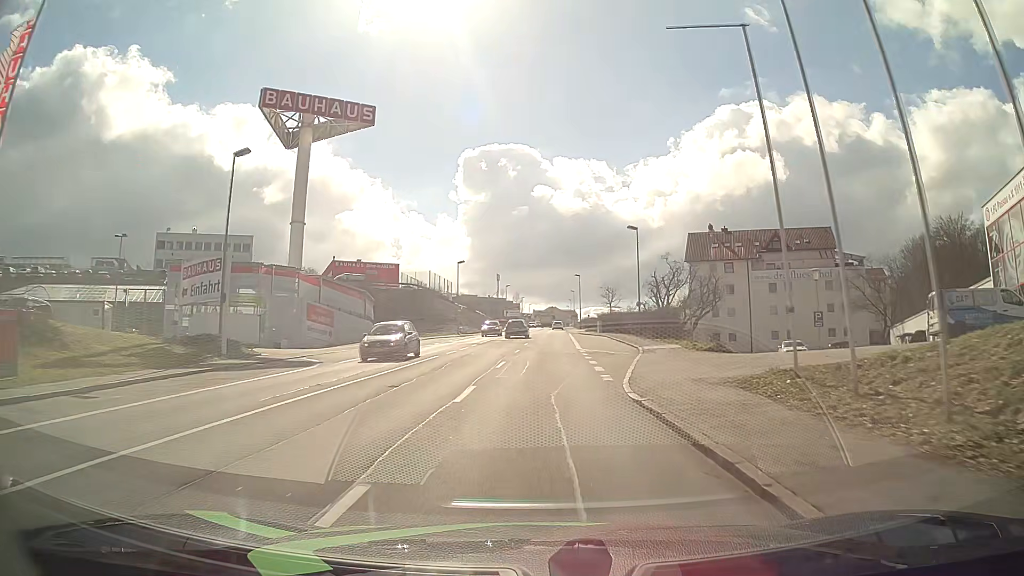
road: tertiary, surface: asphalt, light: Day
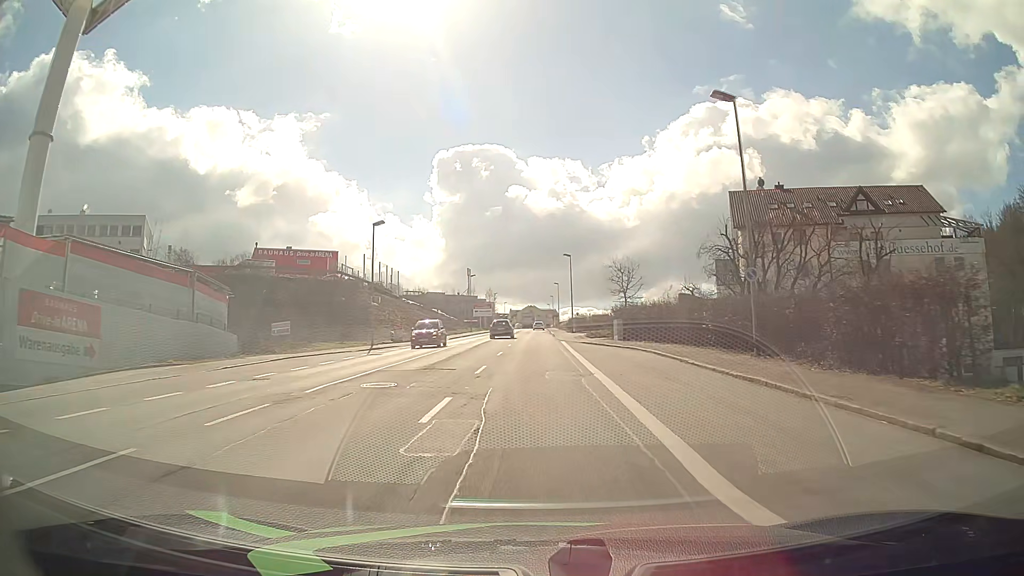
(+0.6, +30.3) m; +2°
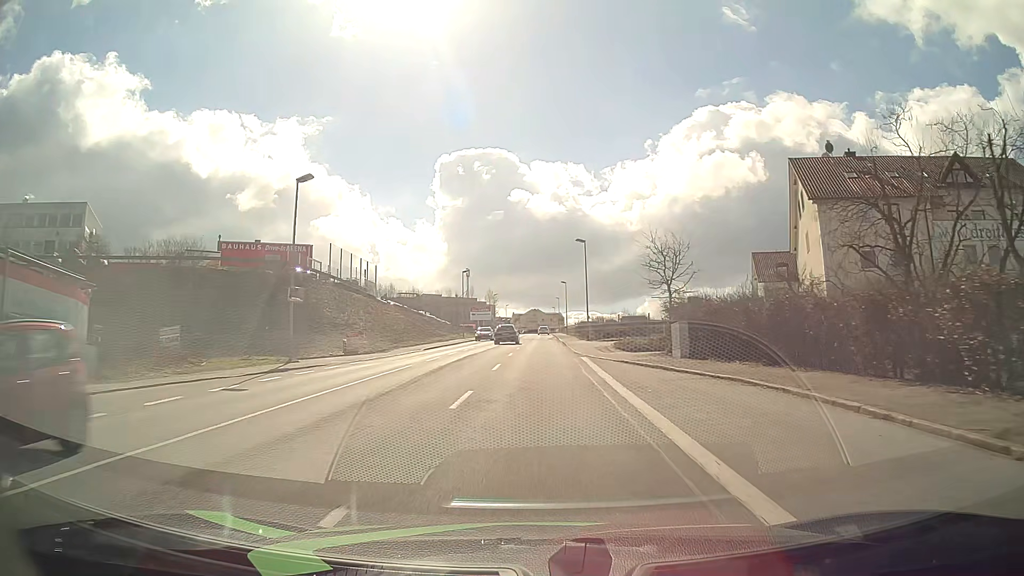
(0.0, +15.5) m; 0°
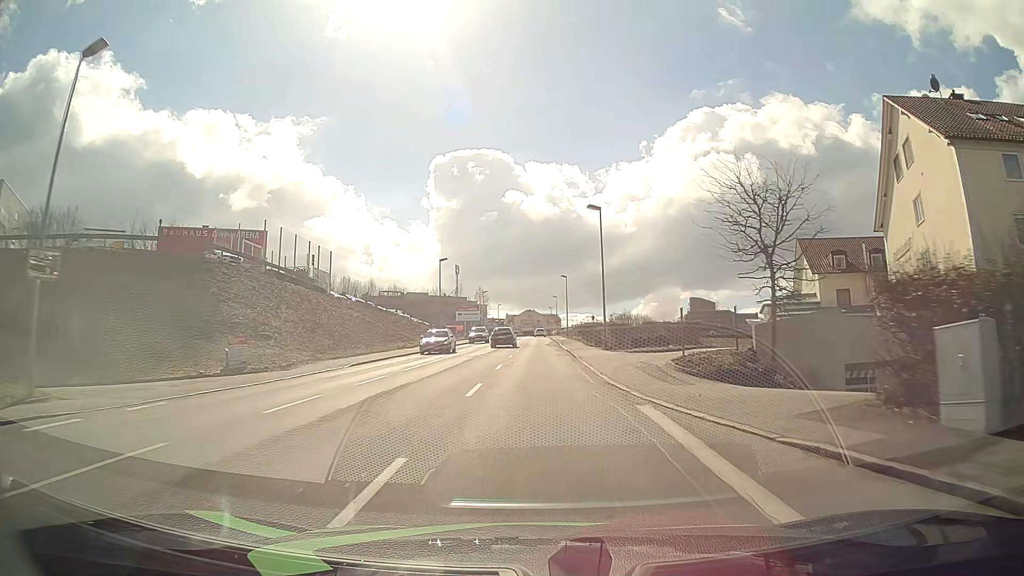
(0.0, +16.2) m; 0°
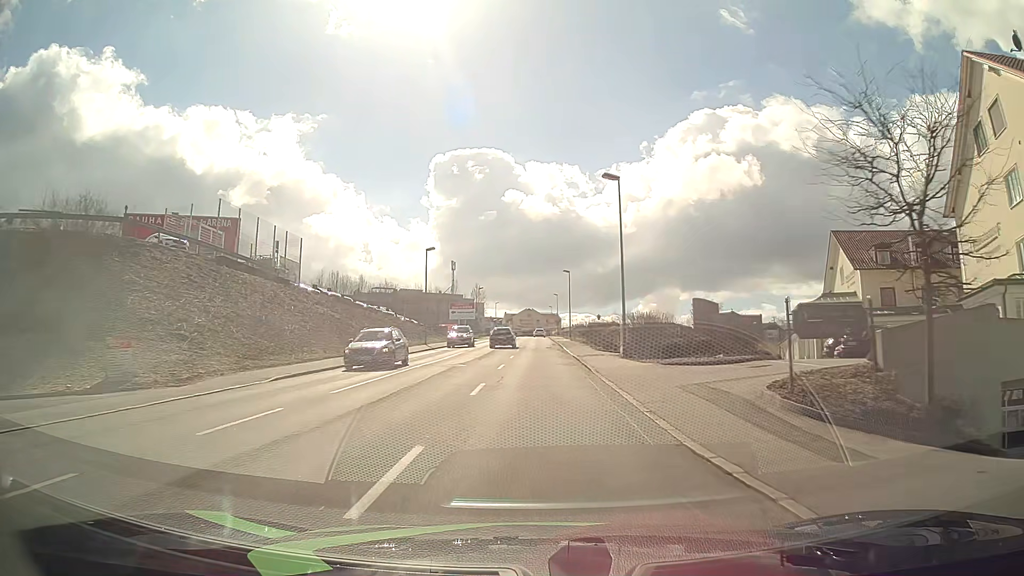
(+0.1, +8.3) m; 0°
